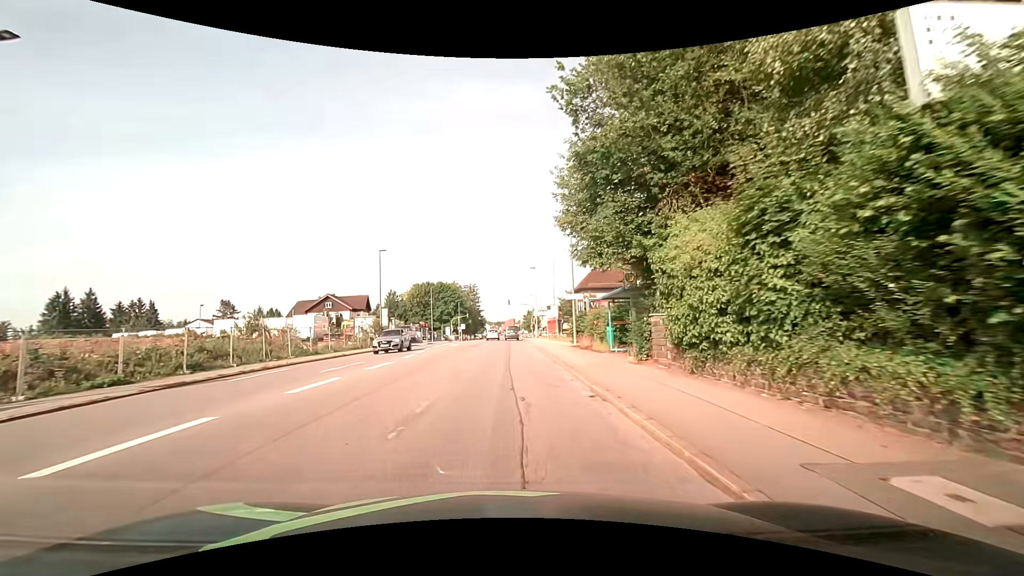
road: tertiary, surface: asphalt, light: Day
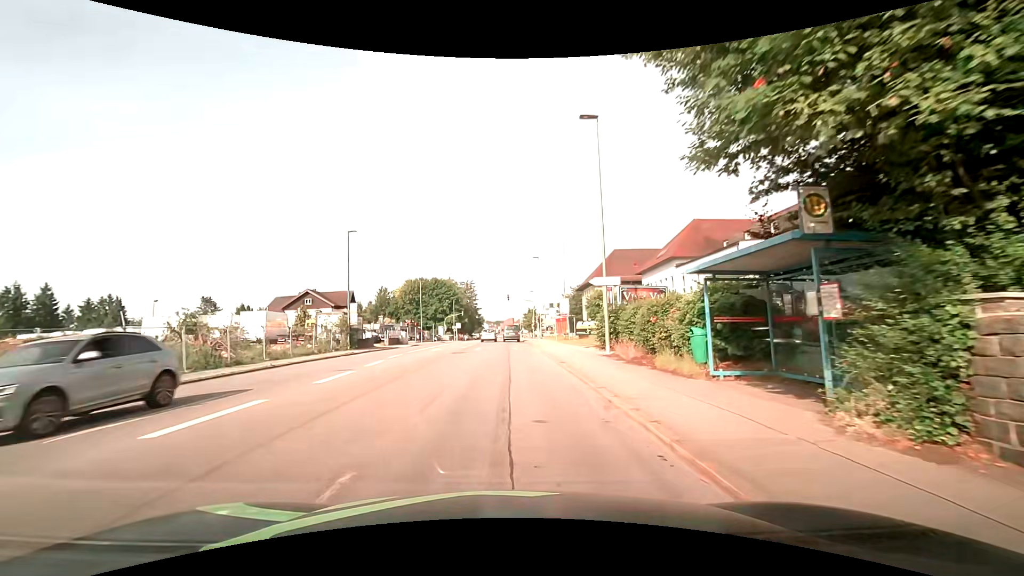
(0.0, +10.2) m; 0°
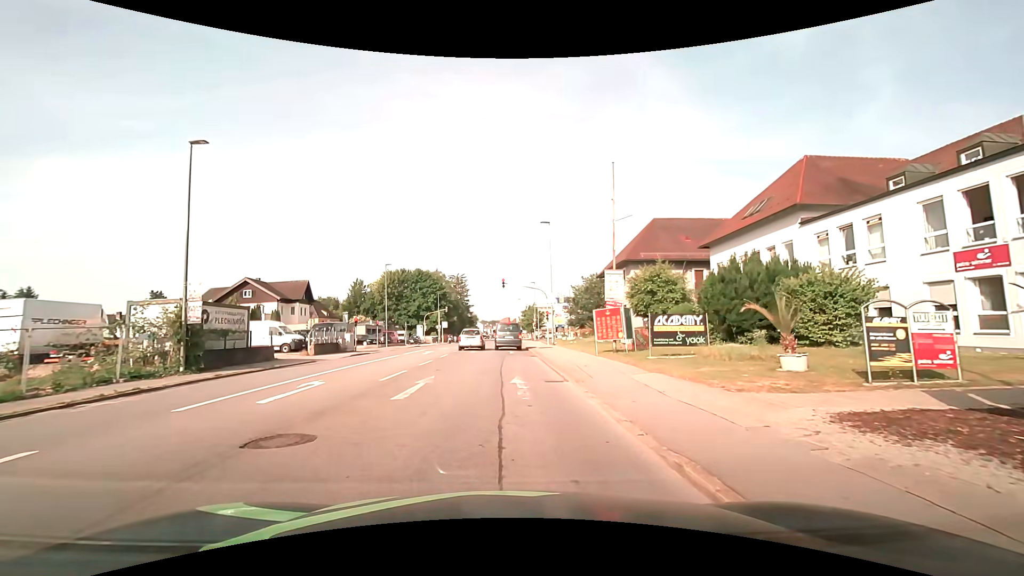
(+0.1, +20.9) m; +1°
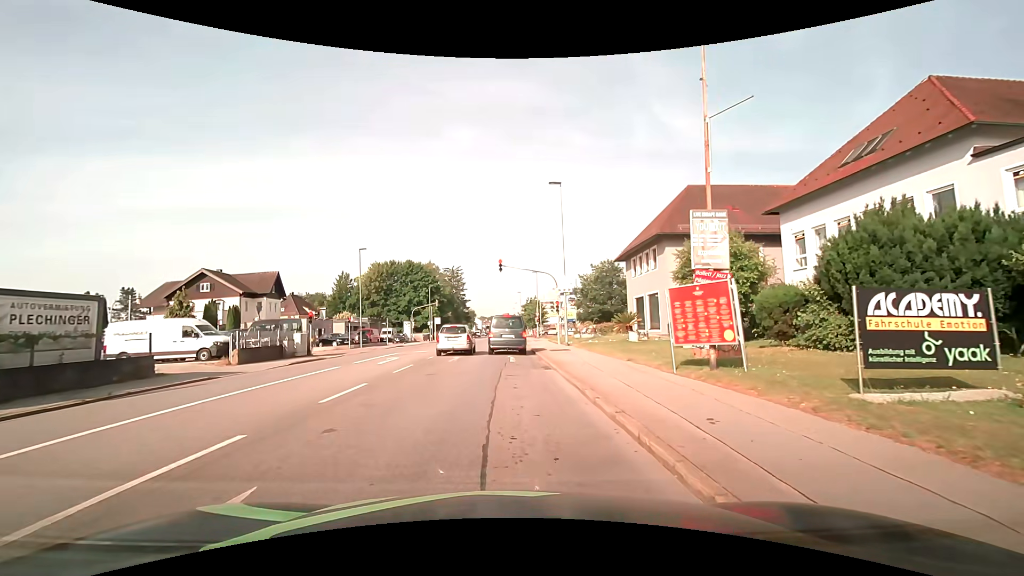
(-0.1, +10.0) m; 0°
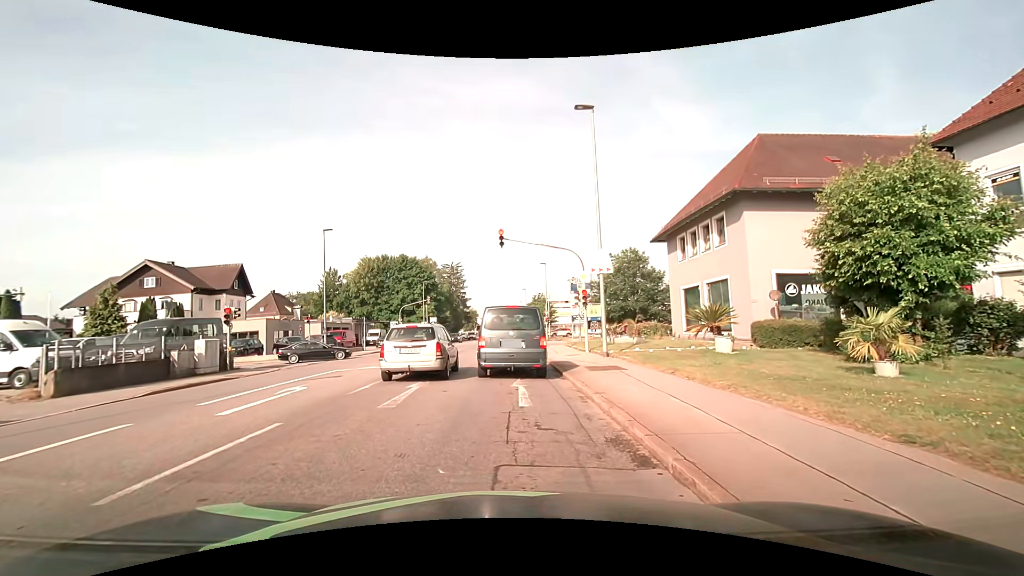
(0.0, +10.7) m; -1°
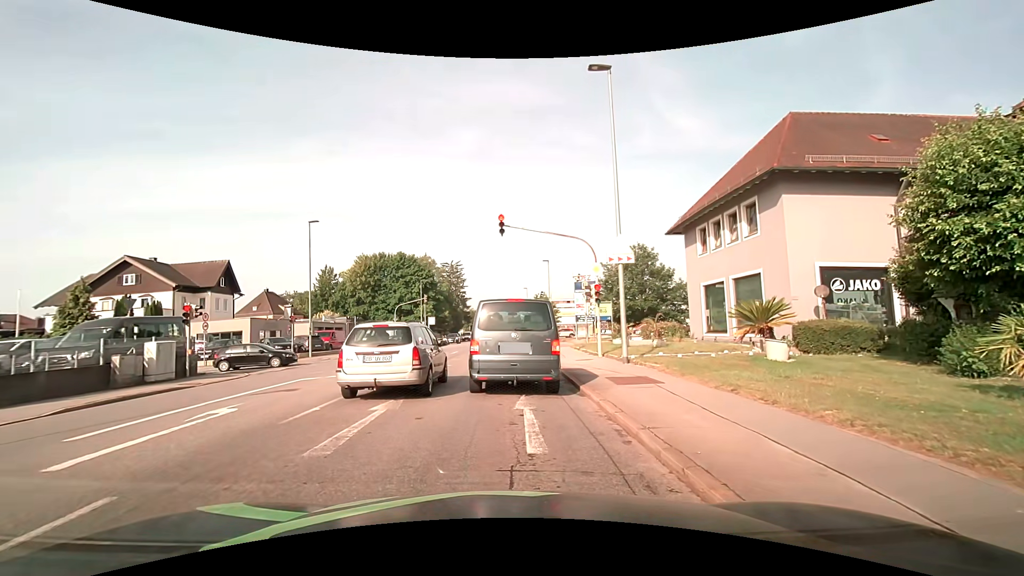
(0.0, +3.1) m; +2°
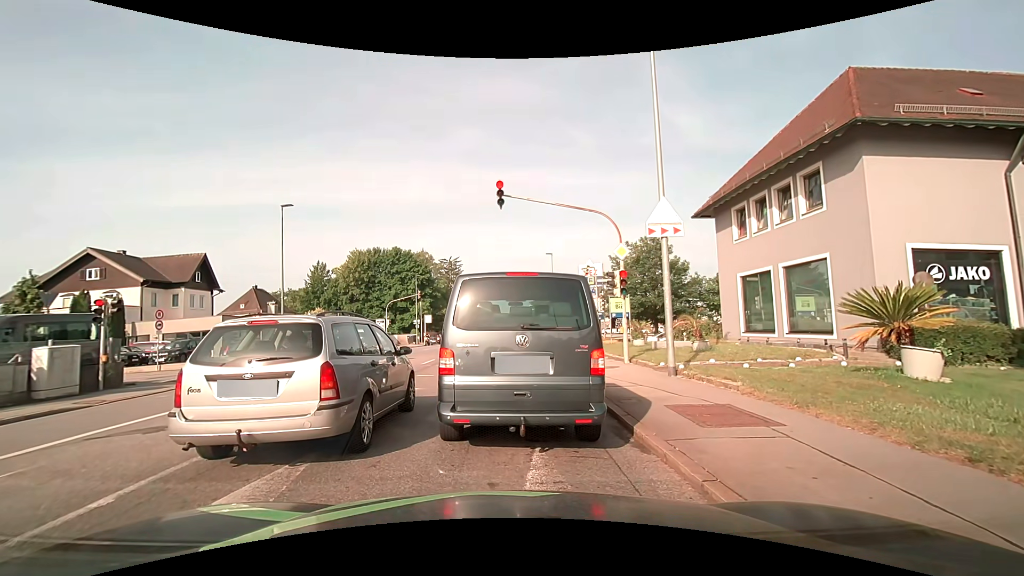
(-0.1, +4.4) m; 0°
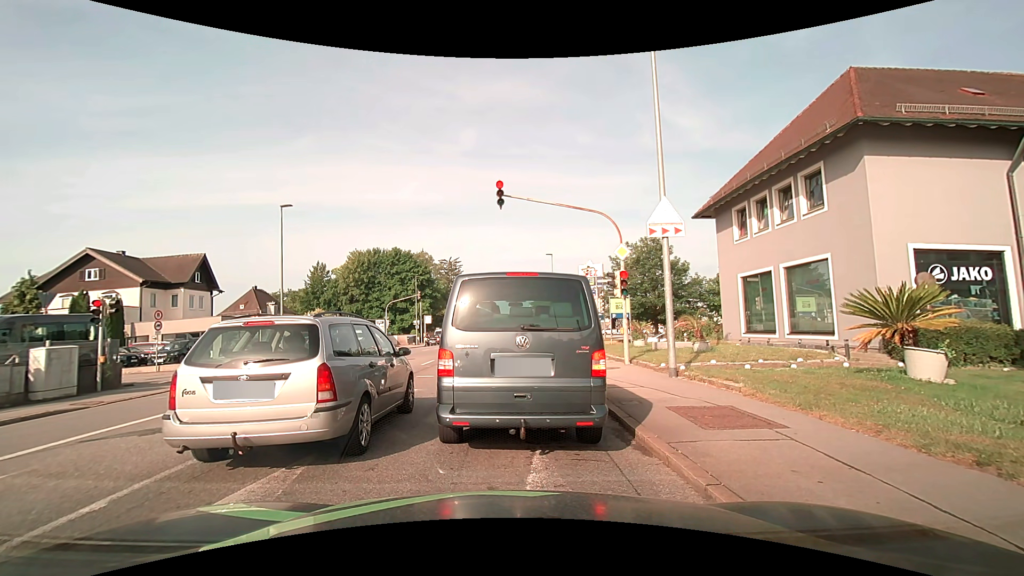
(0.0, +0.2) m; 0°
(0, +10) (-1, +20) (-1, +30) (-1, +40) (-2, +50) (-2, +60) (-2, +70) (-3, +80) (-3, +90) (-4, +100) m
